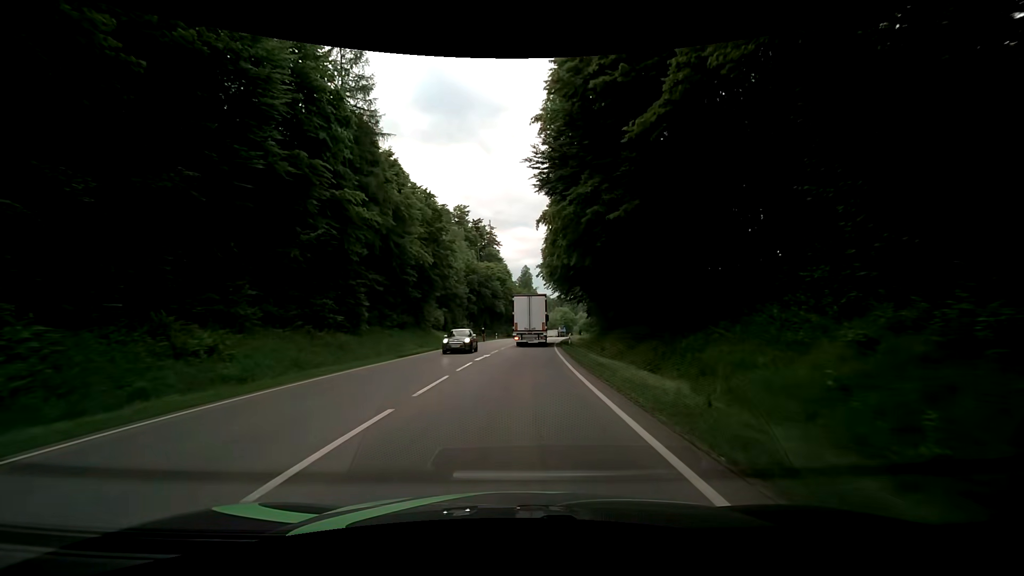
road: secondary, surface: asphalt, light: Day
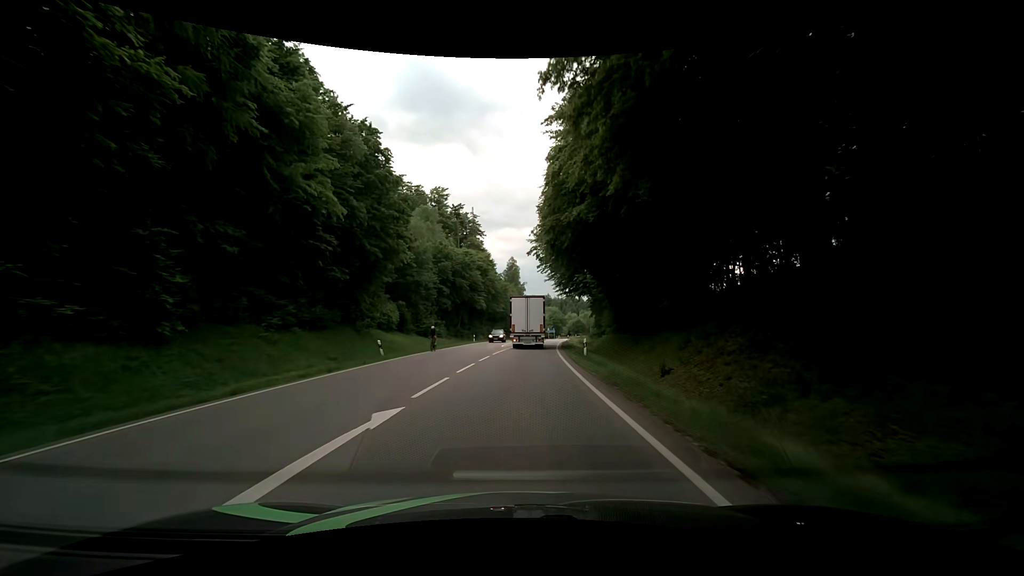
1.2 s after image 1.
(+0.1, +18.2) m; +1°
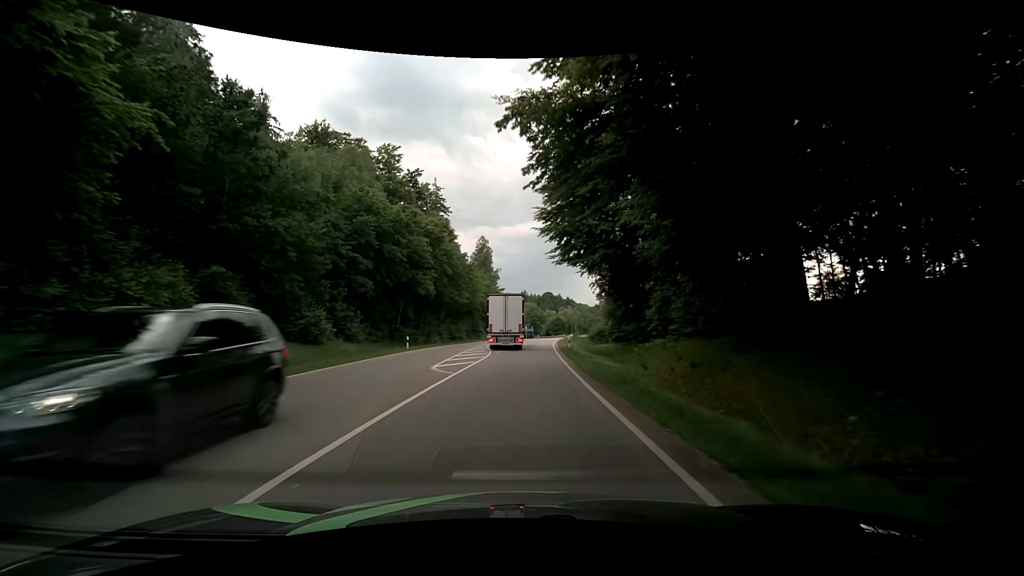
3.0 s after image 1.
(+0.8, +27.8) m; +3°
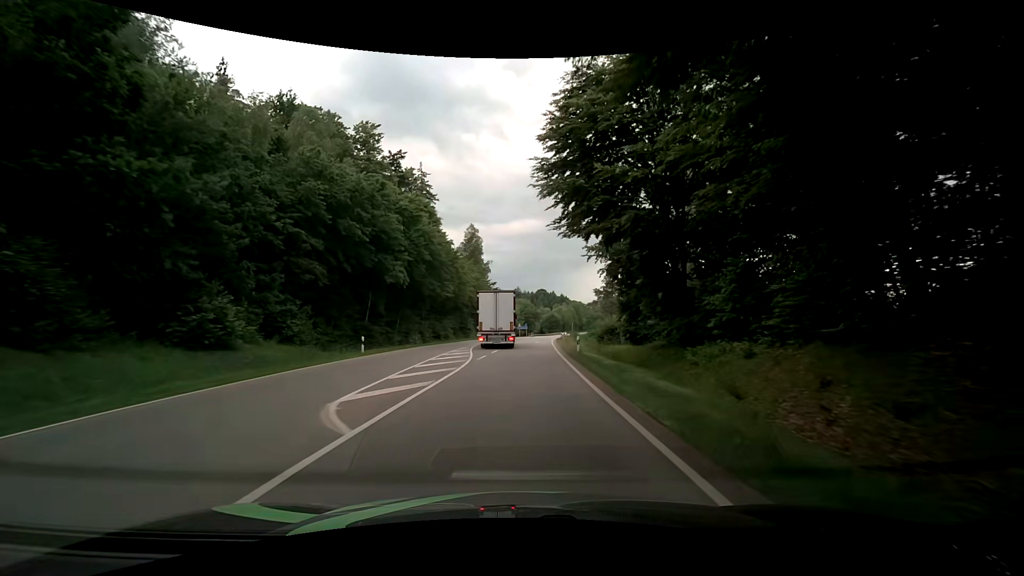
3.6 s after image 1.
(+0.1, +9.6) m; +2°
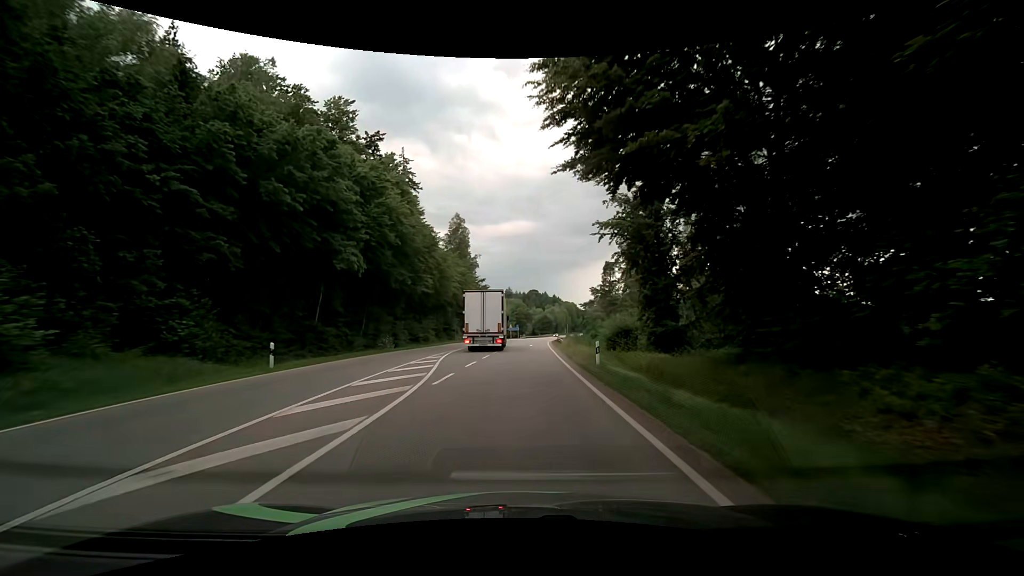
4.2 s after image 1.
(-0.1, +9.8) m; 0°
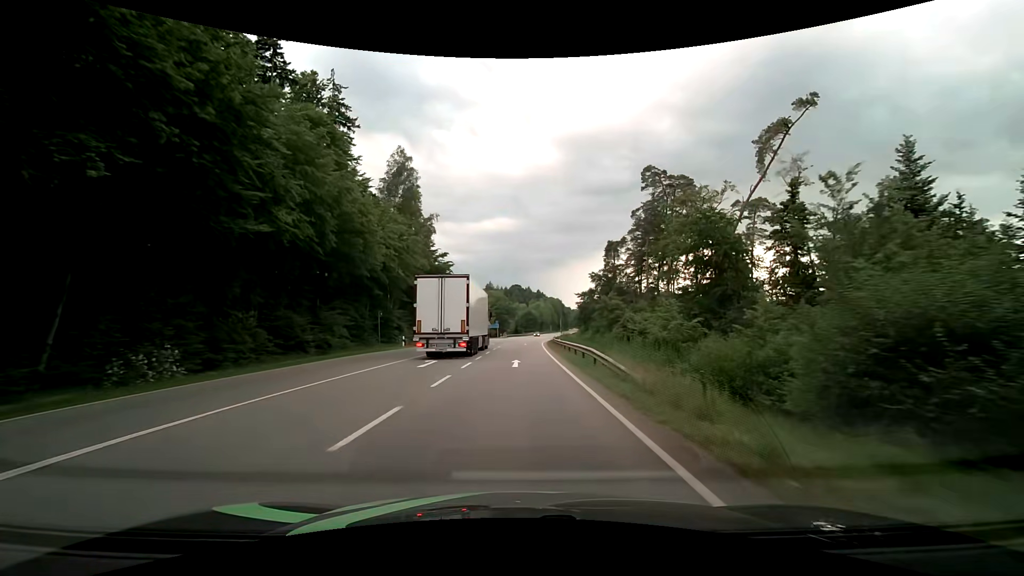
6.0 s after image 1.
(+0.7, +30.5) m; +2°
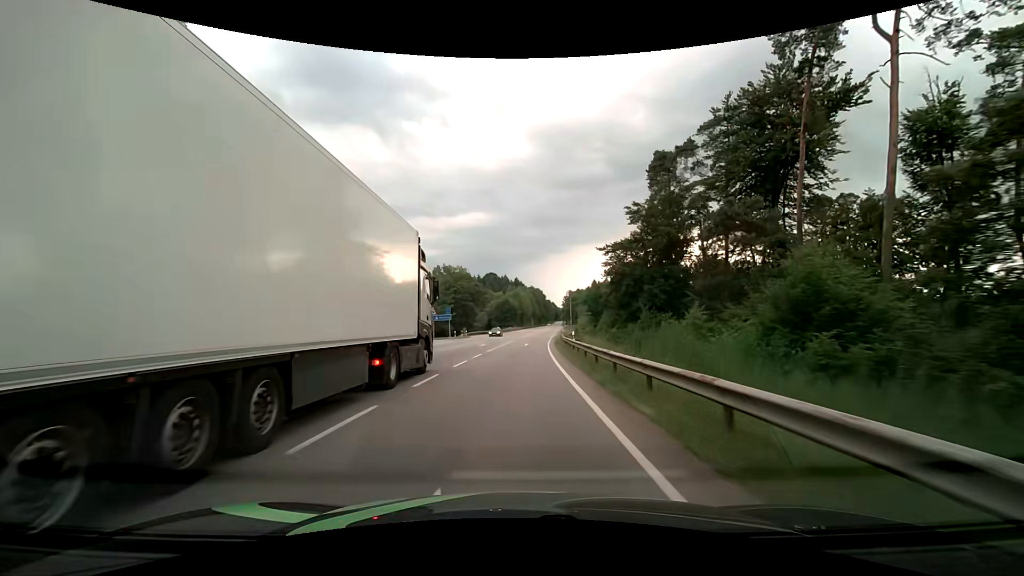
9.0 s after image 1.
(+1.4, +54.3) m; +2°
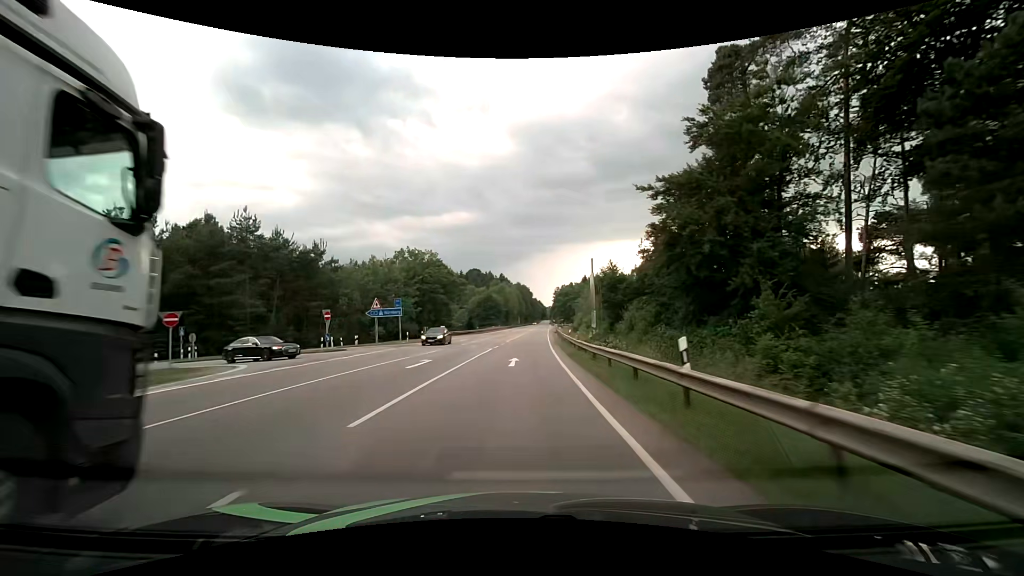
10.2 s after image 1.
(+0.4, +22.3) m; +2°
(0, +10) (0, +20) (0, +30) (+1, +40) (+1, +50) (+1, +60) (+2, +70) (+2, +80) (+3, +90) (+3, +100) m
